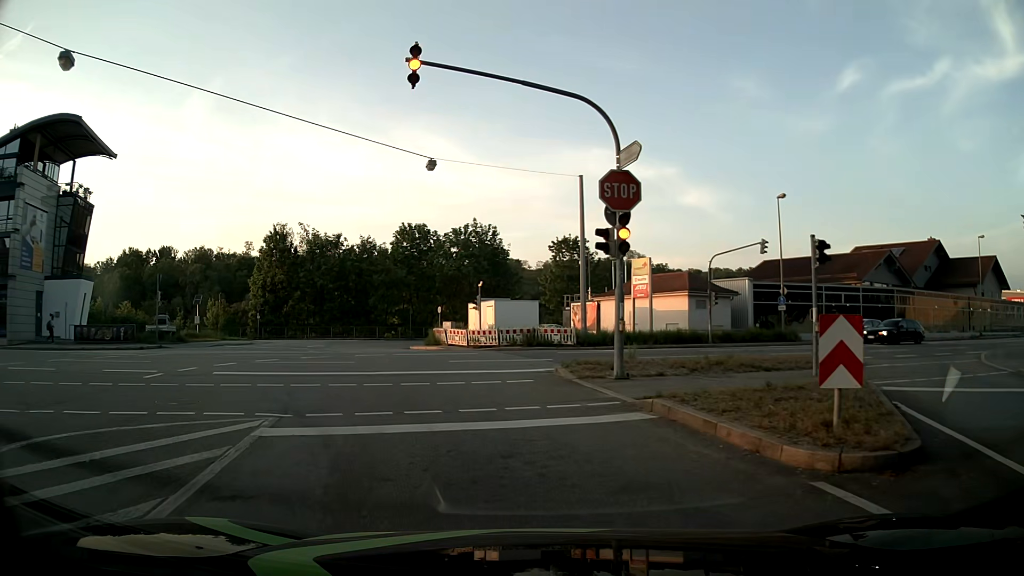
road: tertiary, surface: asphalt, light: Day
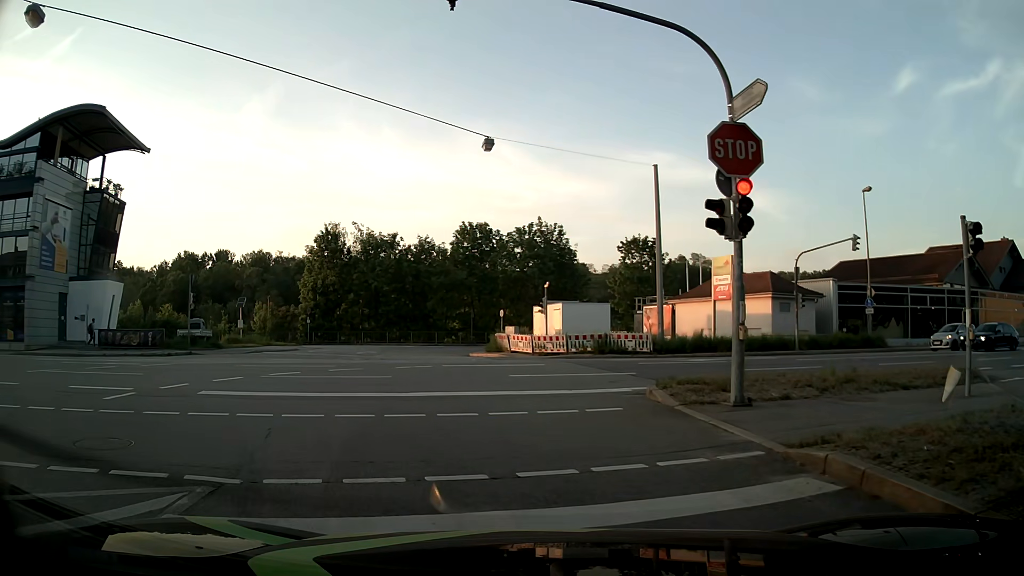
(-0.2, +3.5) m; -5°
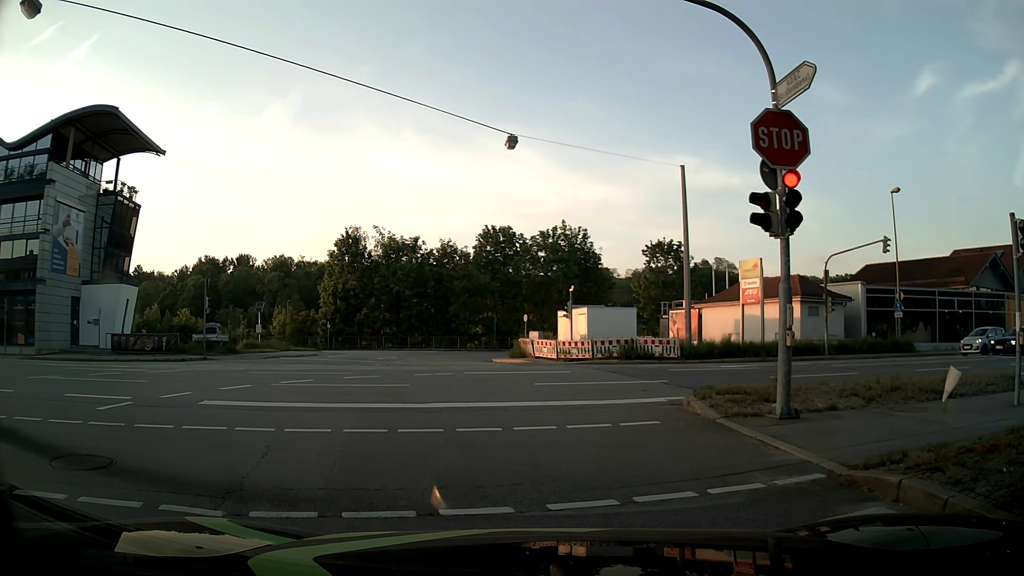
(0.0, +0.8) m; -3°
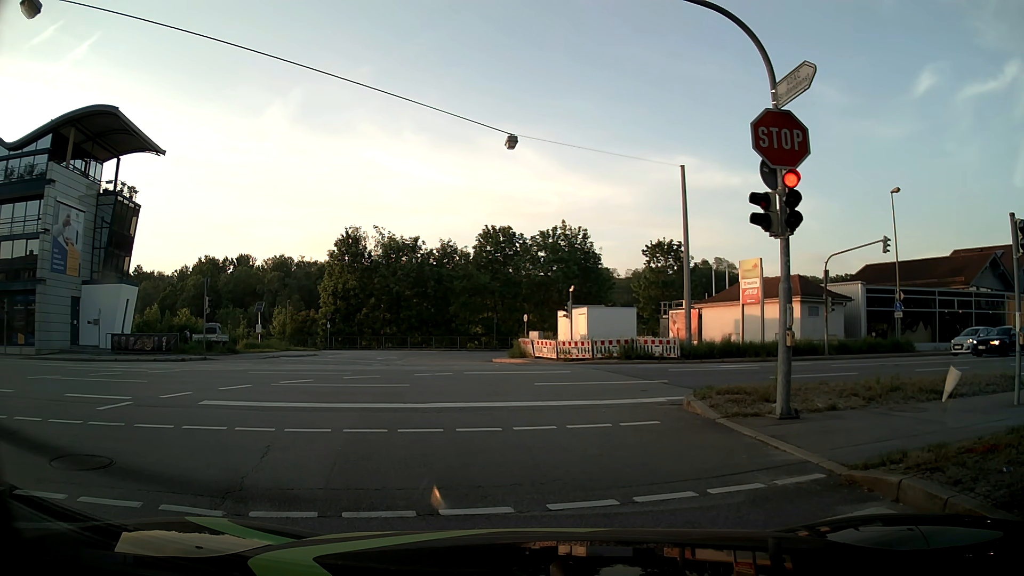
(0.0, 0.0) m; 0°
